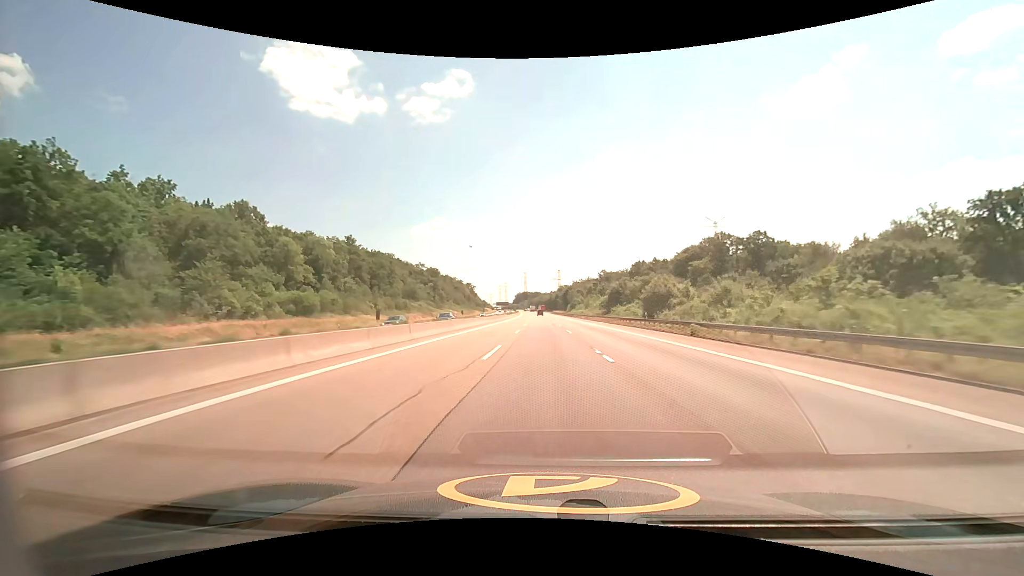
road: motorway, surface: asphalt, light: Day
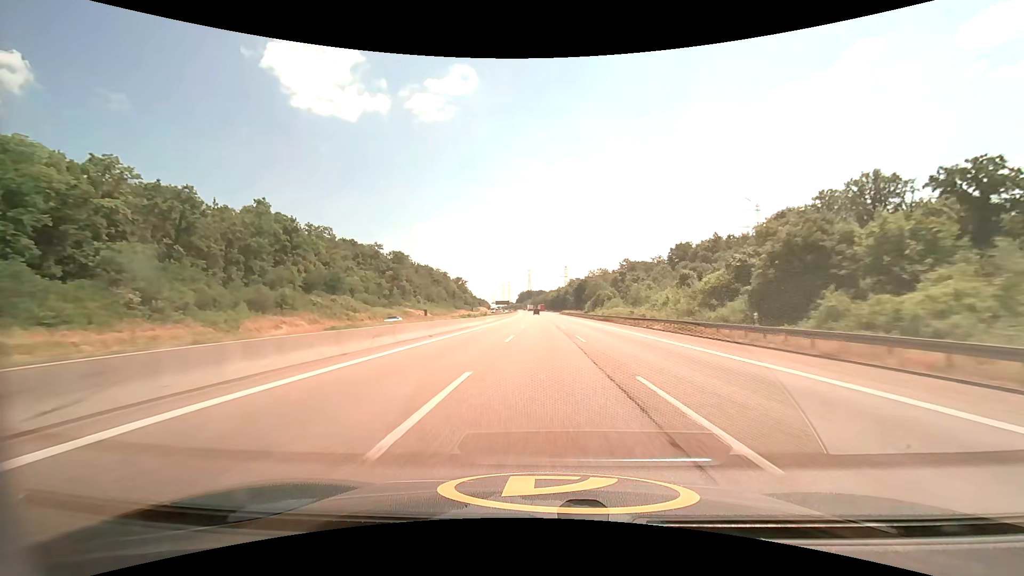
(-0.3, +62.9) m; -1°
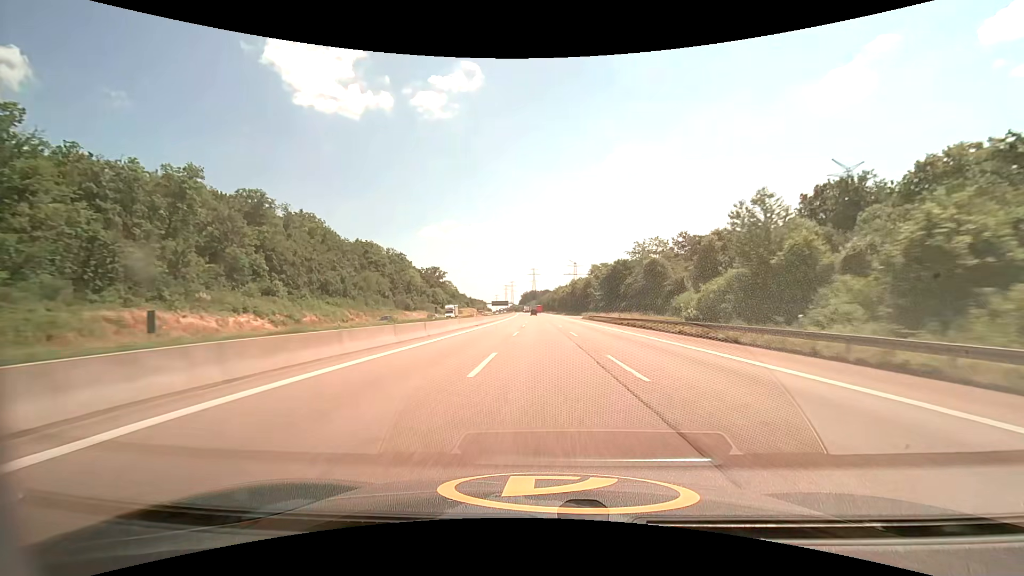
(-0.6, +84.1) m; -1°
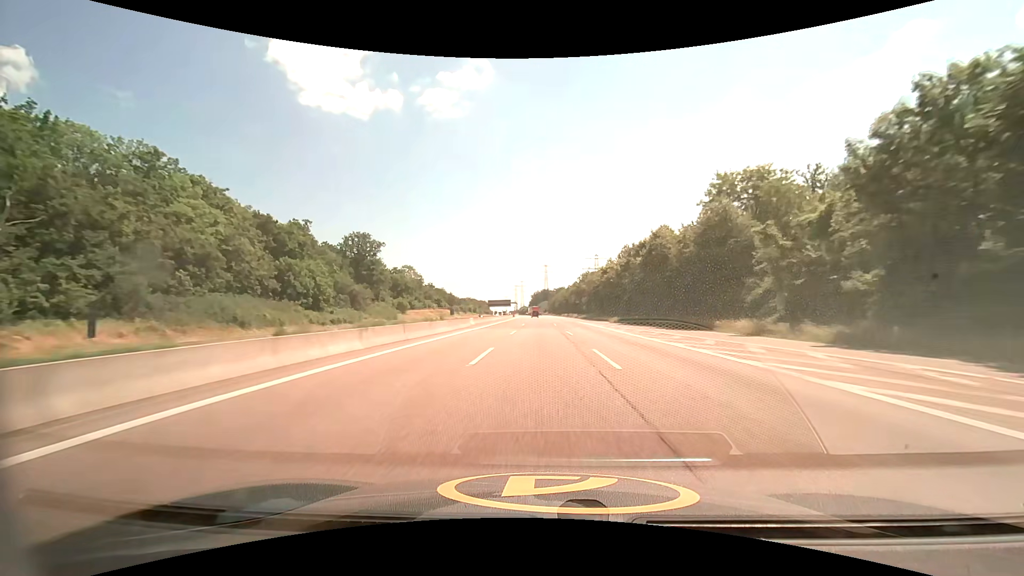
(-1.1, +105.2) m; -1°
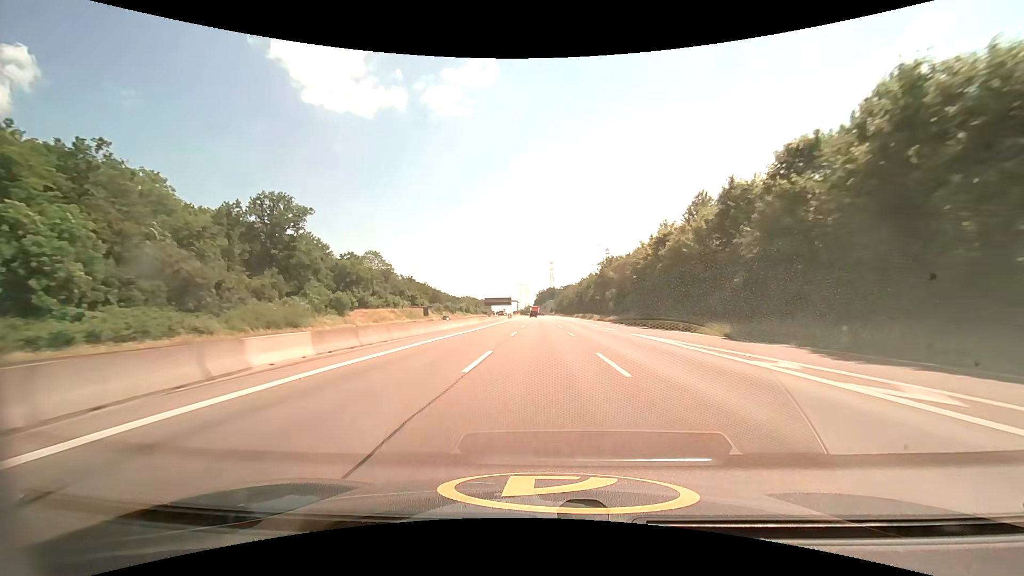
(-0.2, +42.0) m; -1°
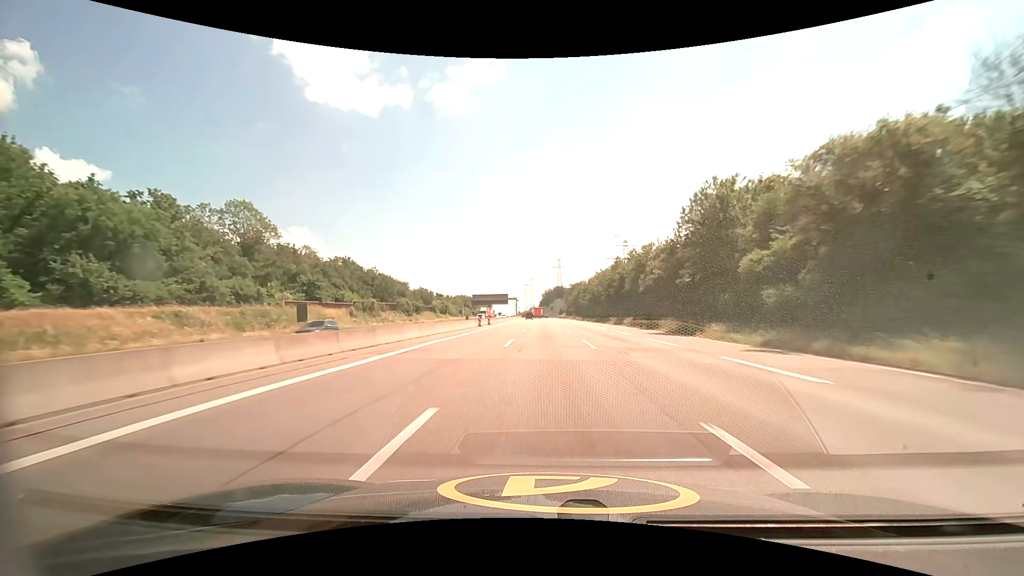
(-0.4, +63.0) m; -1°
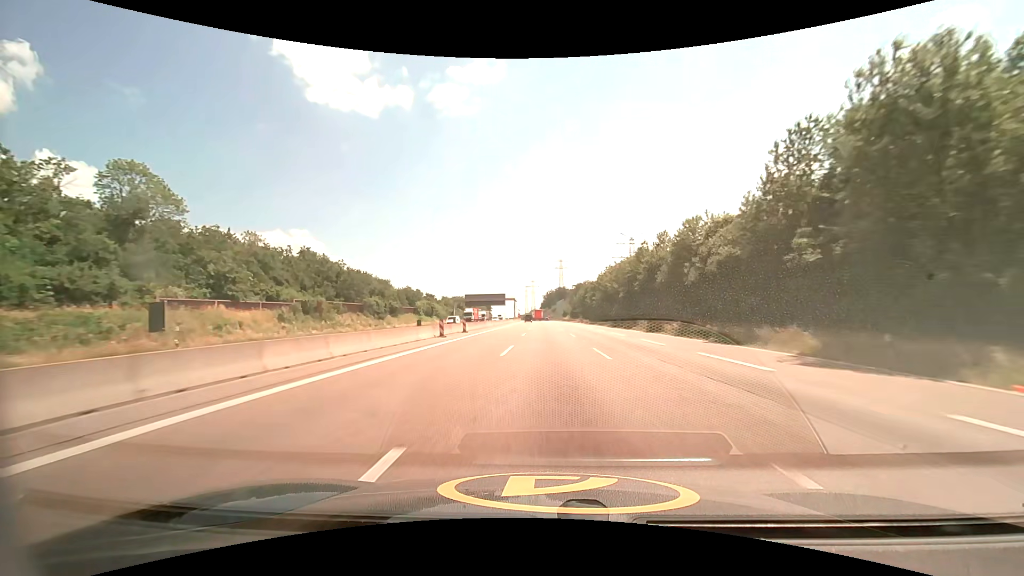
(0.0, +21.0) m; 0°
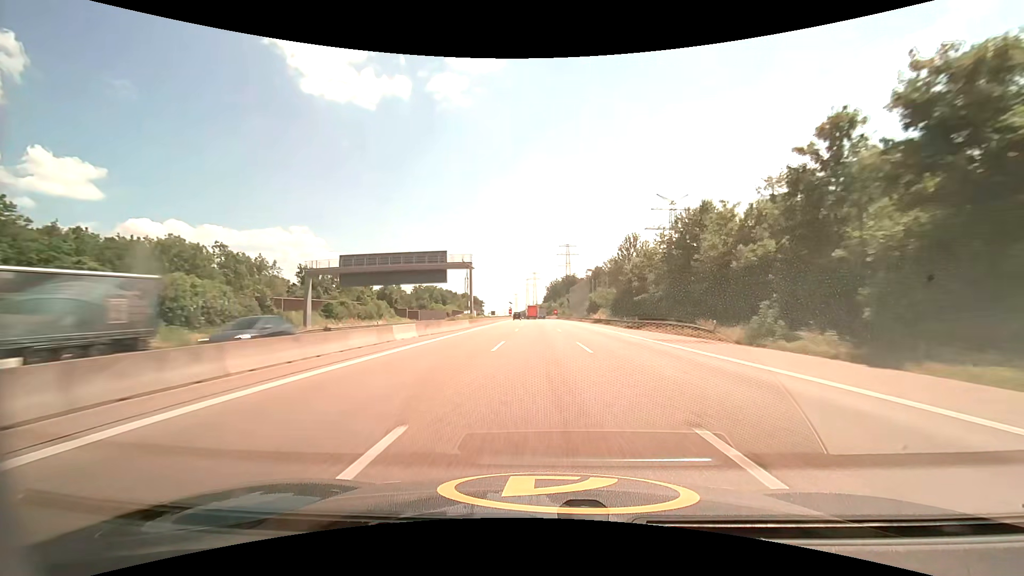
(-0.2, +104.7) m; 0°
(0, +10) (0, +20) (0, +30) (0, +40) (0, +50) (-1, +60) (-1, +70) (-1, +80) (-1, +90) (-2, +100) m
